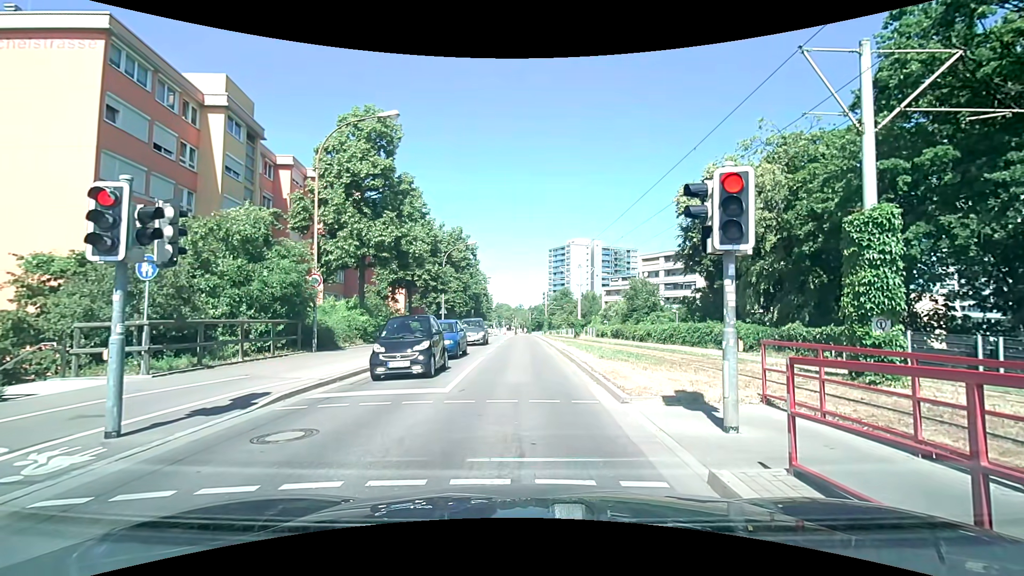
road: tertiary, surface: asphalt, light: Day
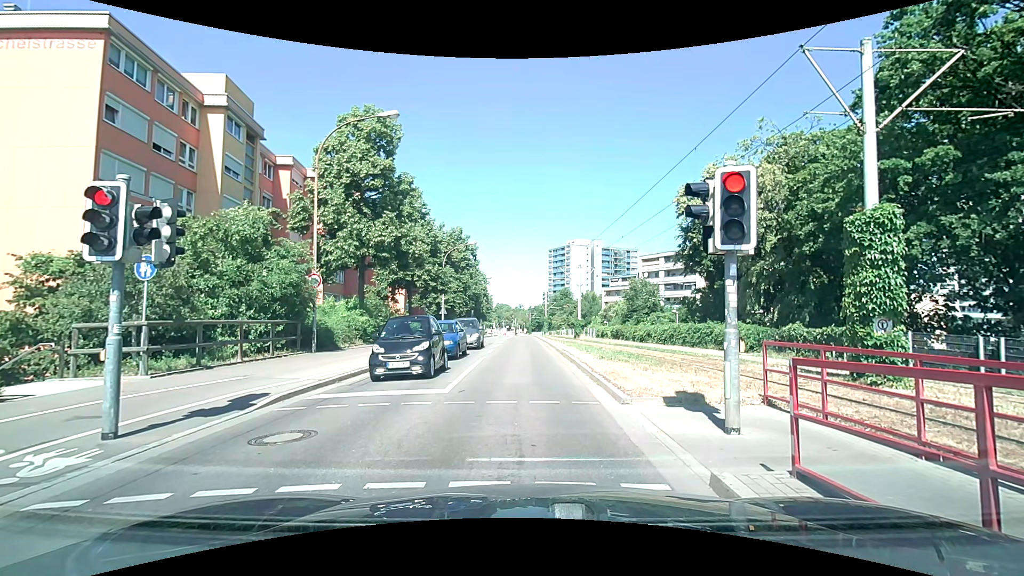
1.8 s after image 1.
(0.0, +0.1) m; 0°
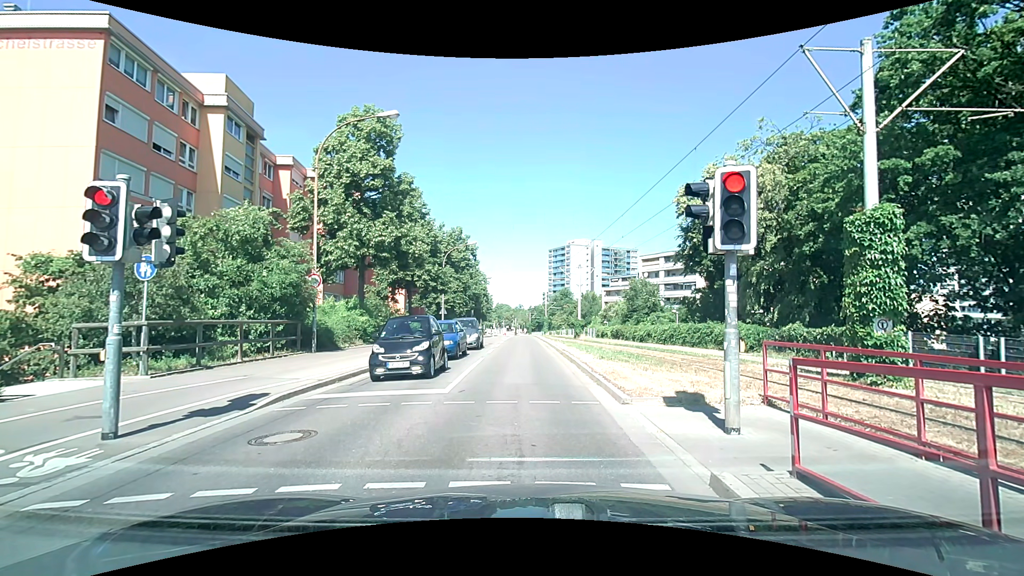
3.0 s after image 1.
(0.0, 0.0) m; 0°
(0, +10) (0, +20) (0, +30) (0, +40) (-1, +50) (-1, +60) (-1, +70) (-1, +80) (-2, +90) (-2, +100) m
